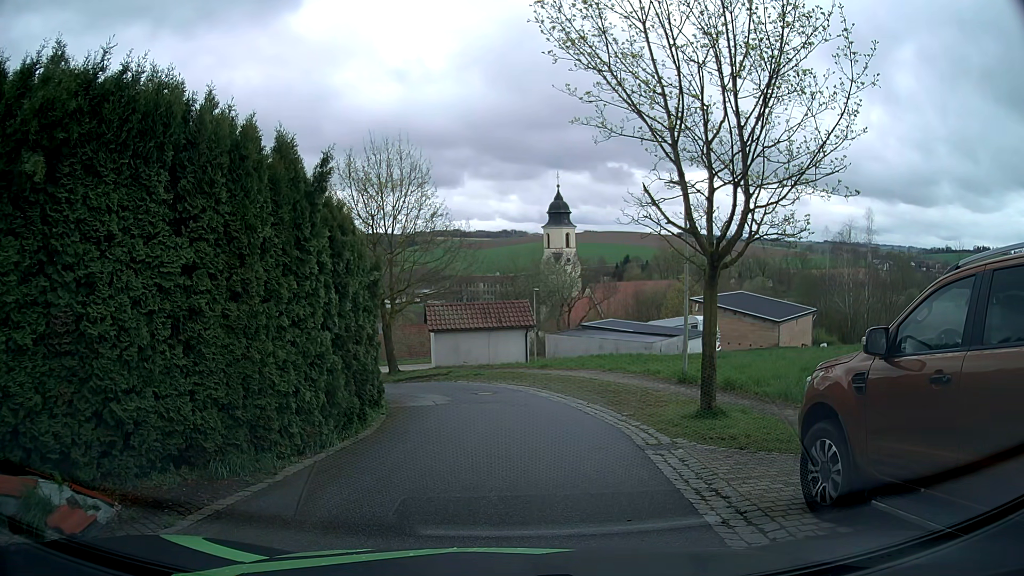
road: residential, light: Day
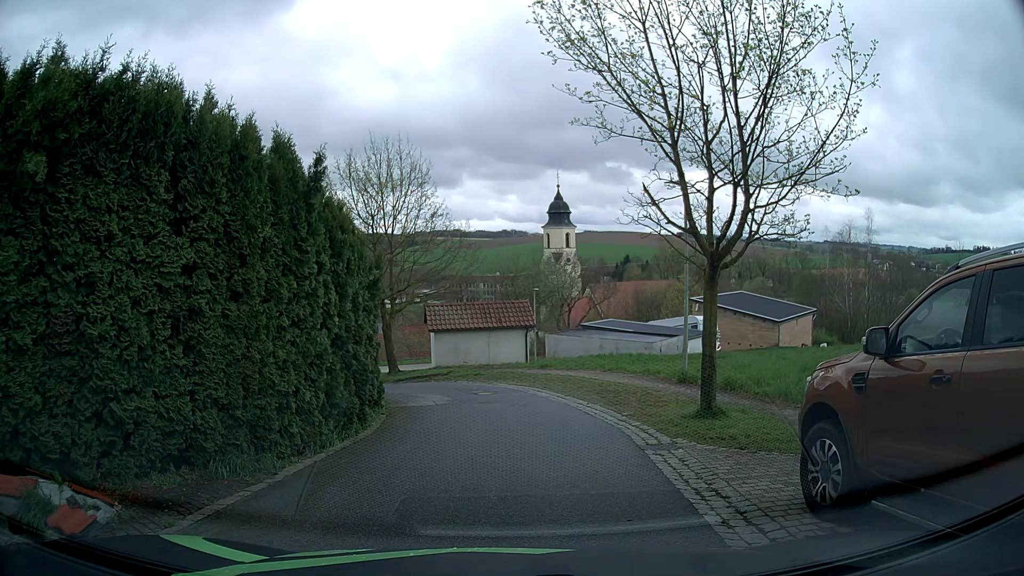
(0.0, 0.0) m; 0°
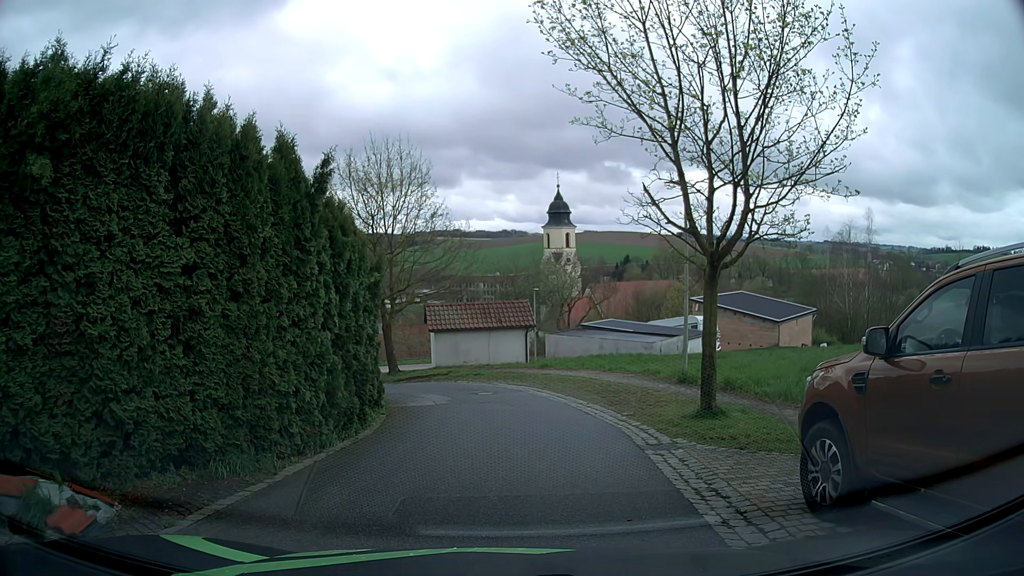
(0.0, 0.0) m; 0°
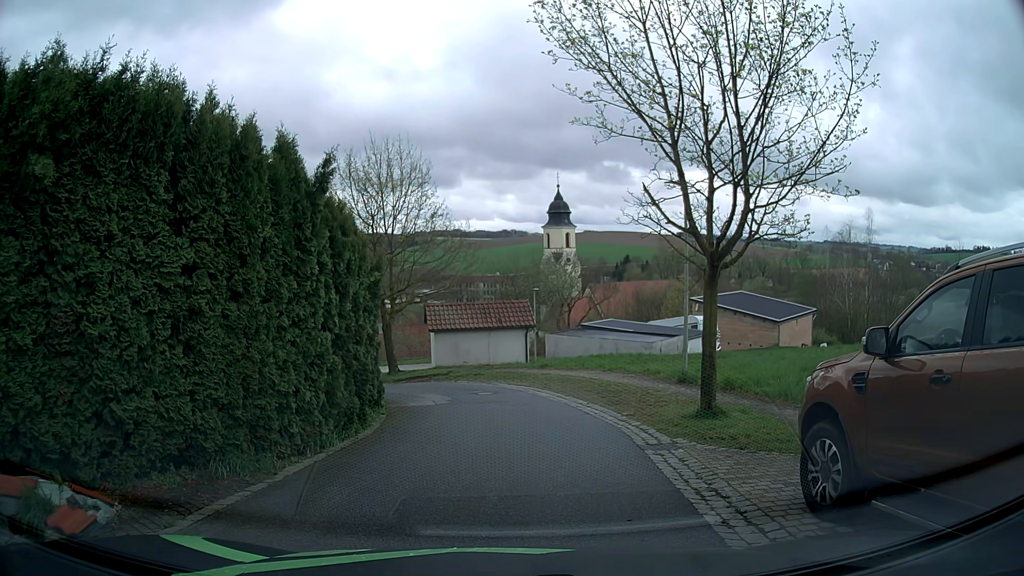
(0.0, 0.0) m; 0°
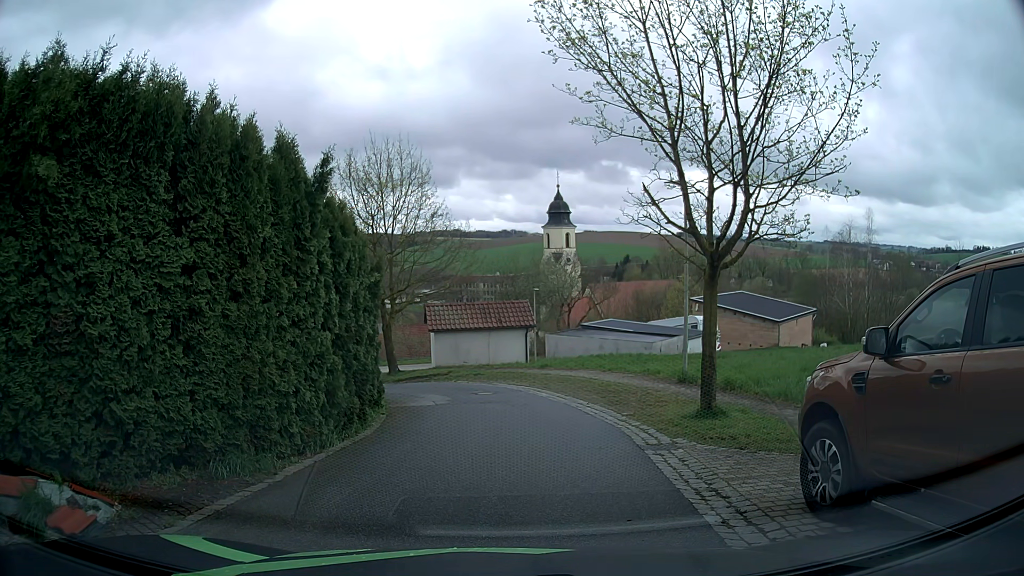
(0.0, 0.0) m; 0°
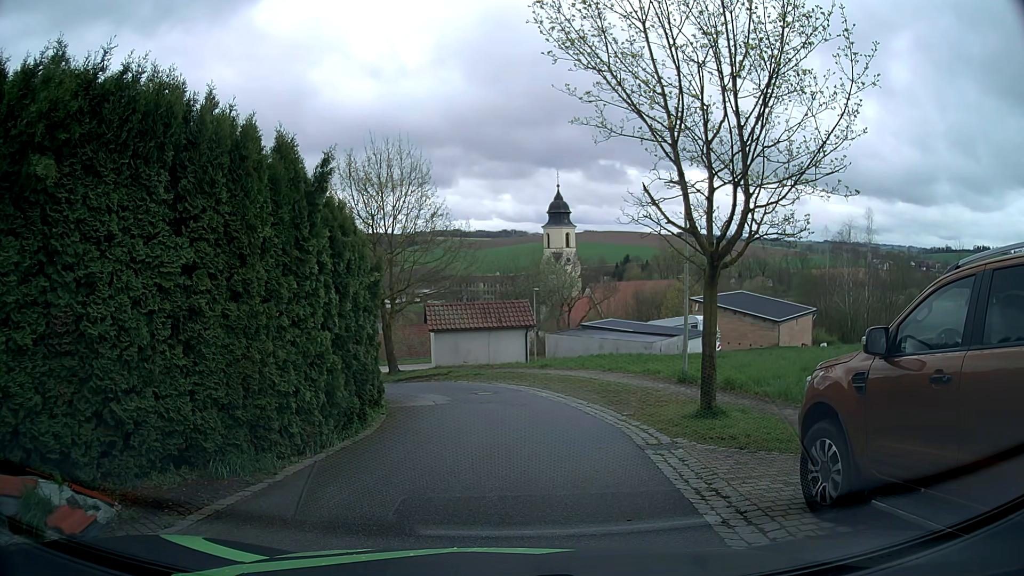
(0.0, 0.0) m; 0°
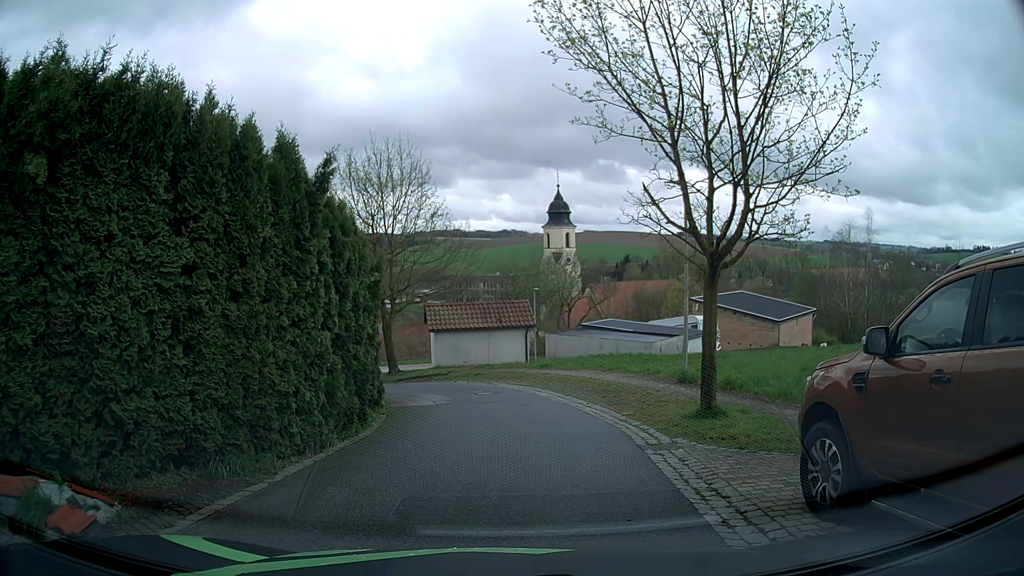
(0.0, 0.0) m; 0°
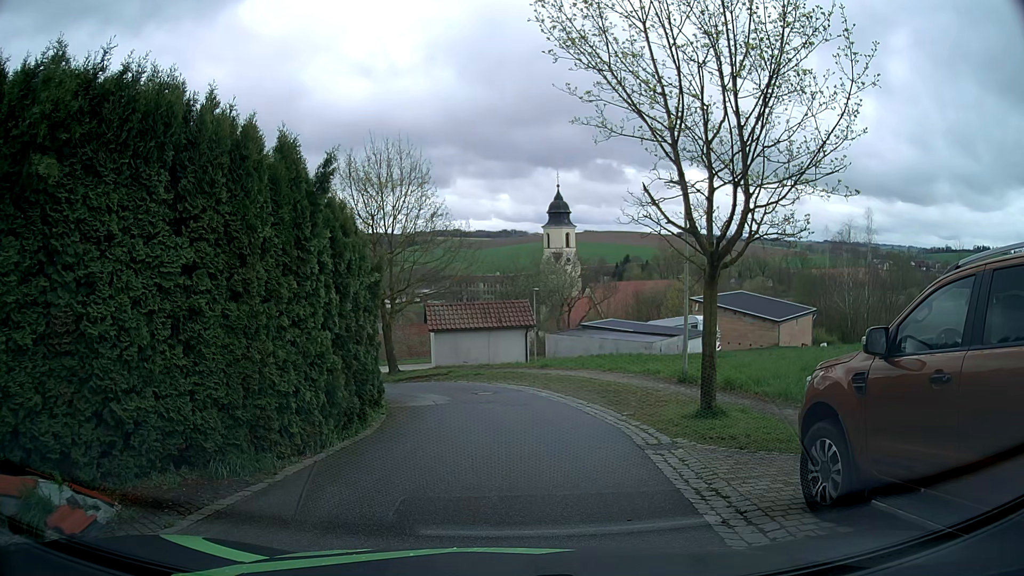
(0.0, 0.0) m; 0°
(+1, +10) (0, +20) (-7, +27) (-17, +26) (-26, +21) (-33, +15) (-41, +8) (-49, +2) (-56, -5) (-64, -12) m
